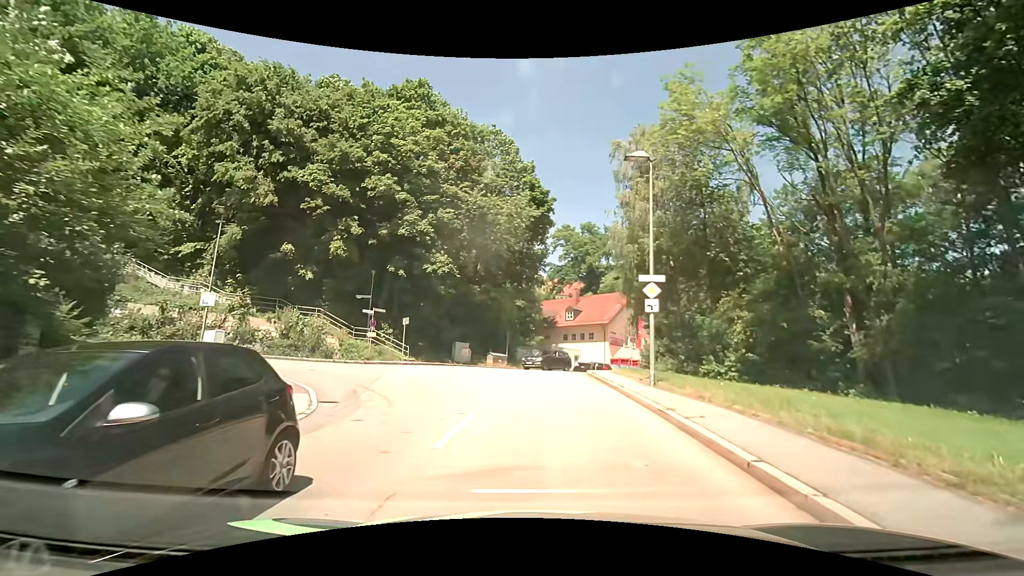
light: Day
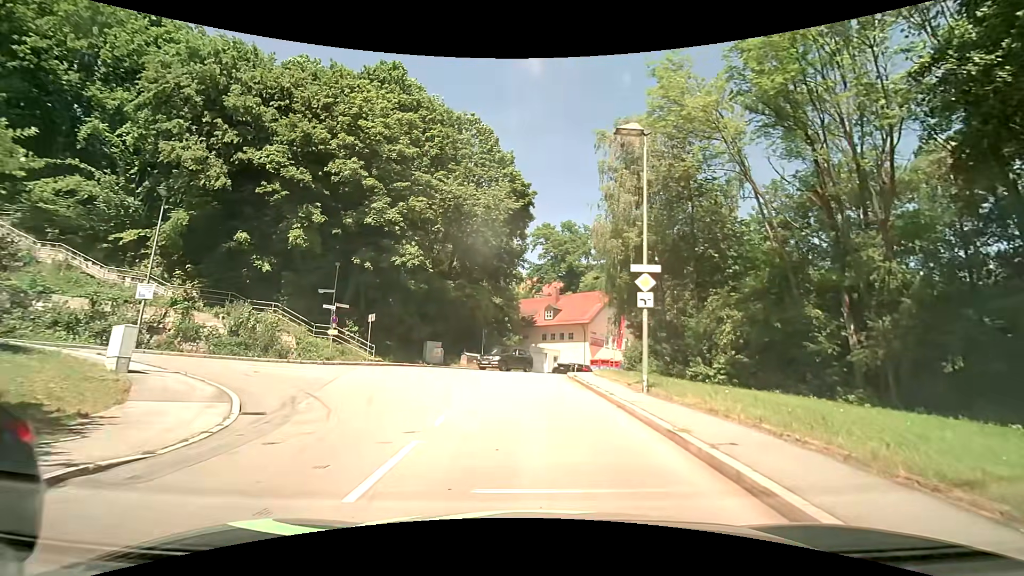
(+0.1, +2.4) m; +3°
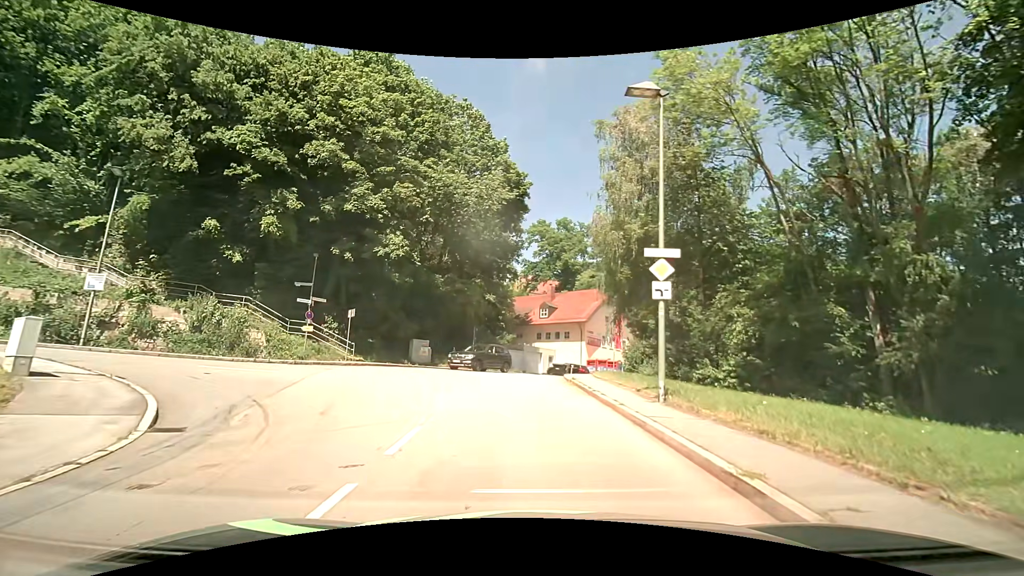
(0.0, +2.5) m; +1°
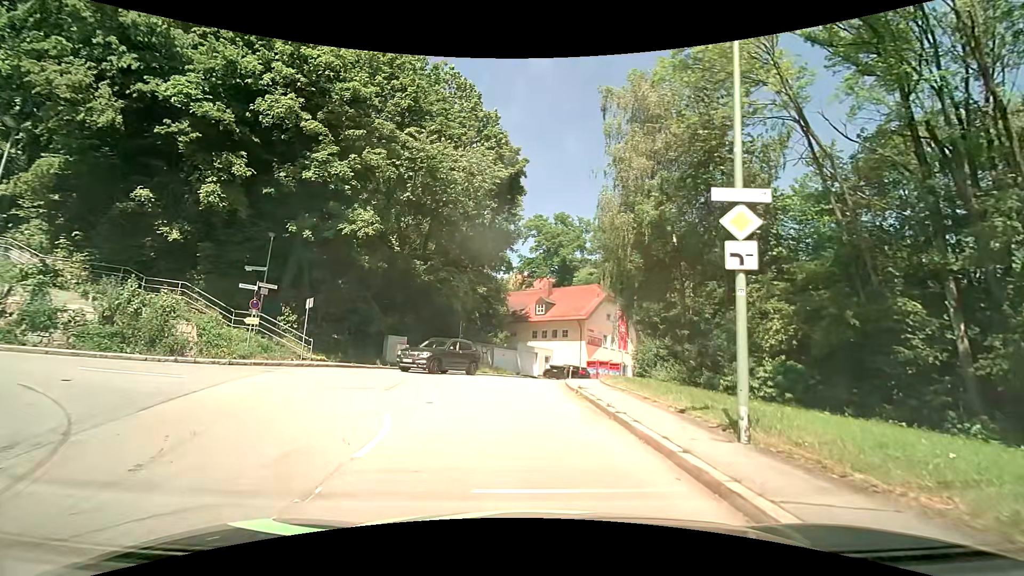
(0.0, +4.7) m; 0°
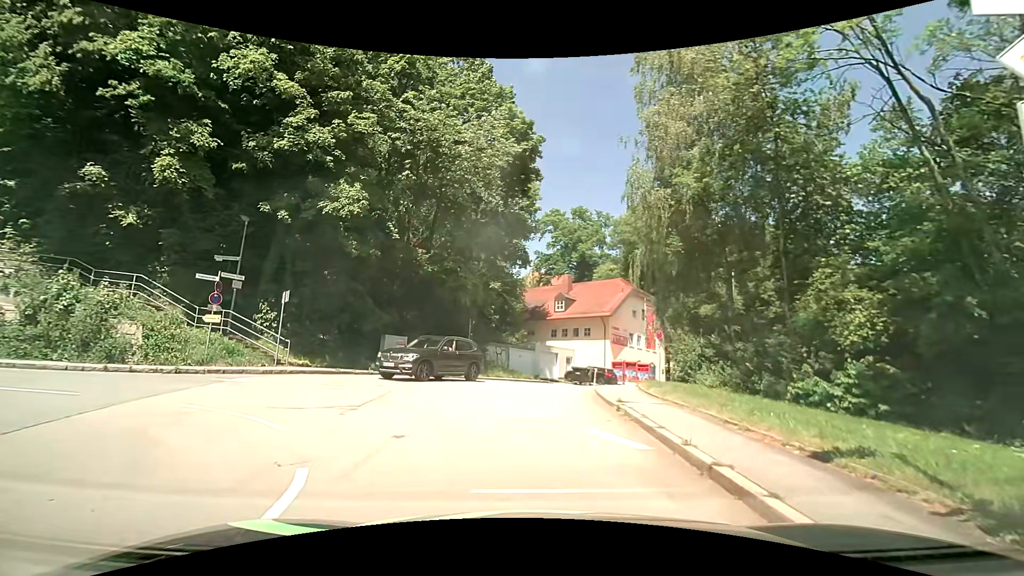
(0.0, +4.1) m; -1°
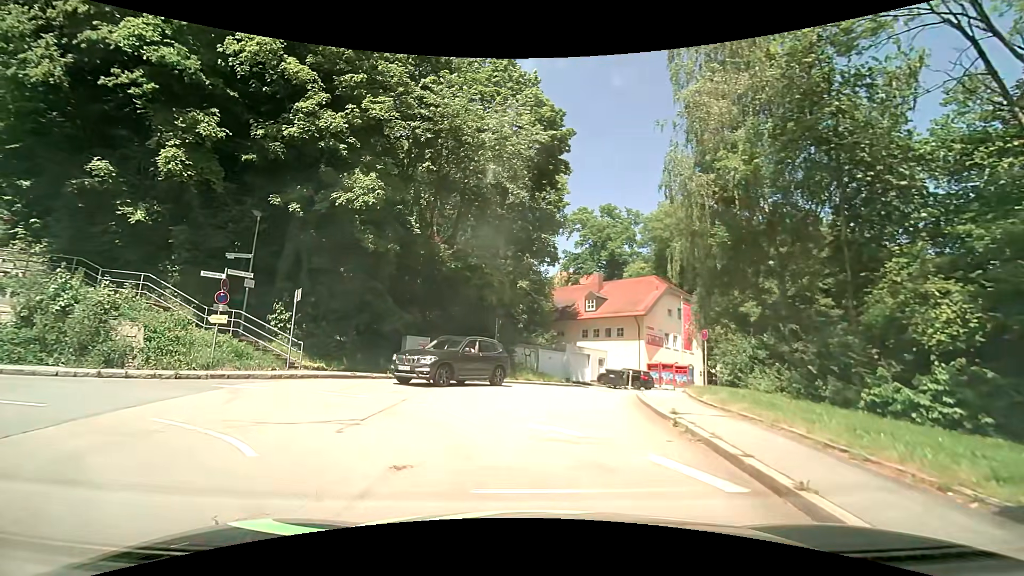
(-0.1, +1.8) m; -4°
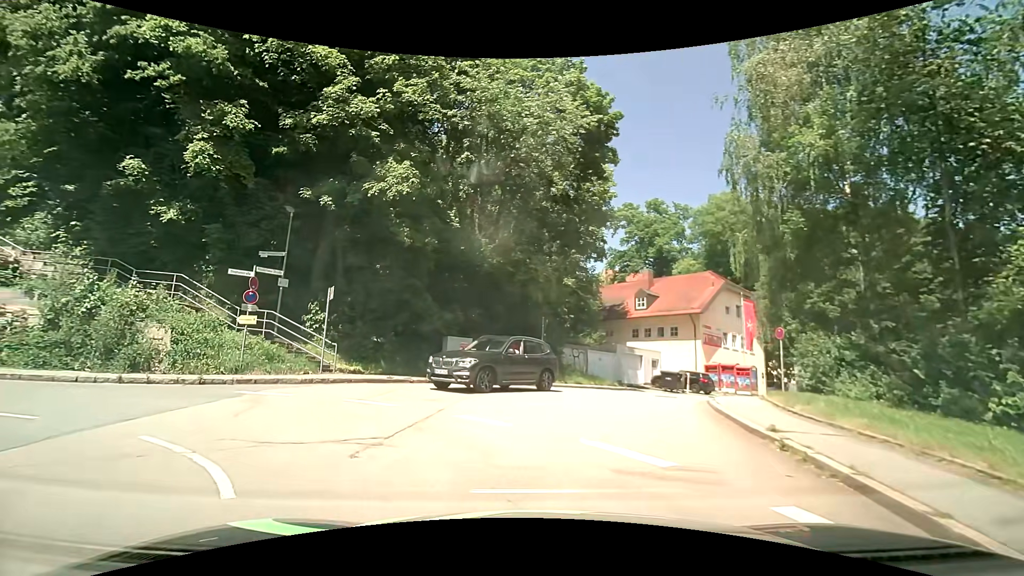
(-0.1, +1.7) m; -6°
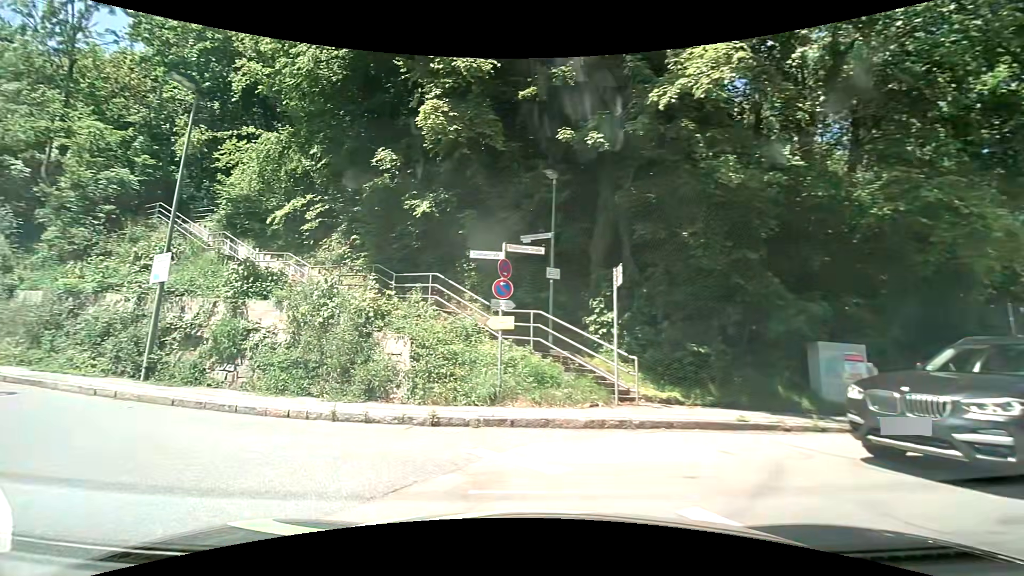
(-1.7, +7.1) m; -32°
(-5, +8) (-14, +12) (-24, +16) (-33, +19) (-43, +22) (-52, +26) (-61, +29) (-71, +33) (-80, +37) (-89, +40) m
